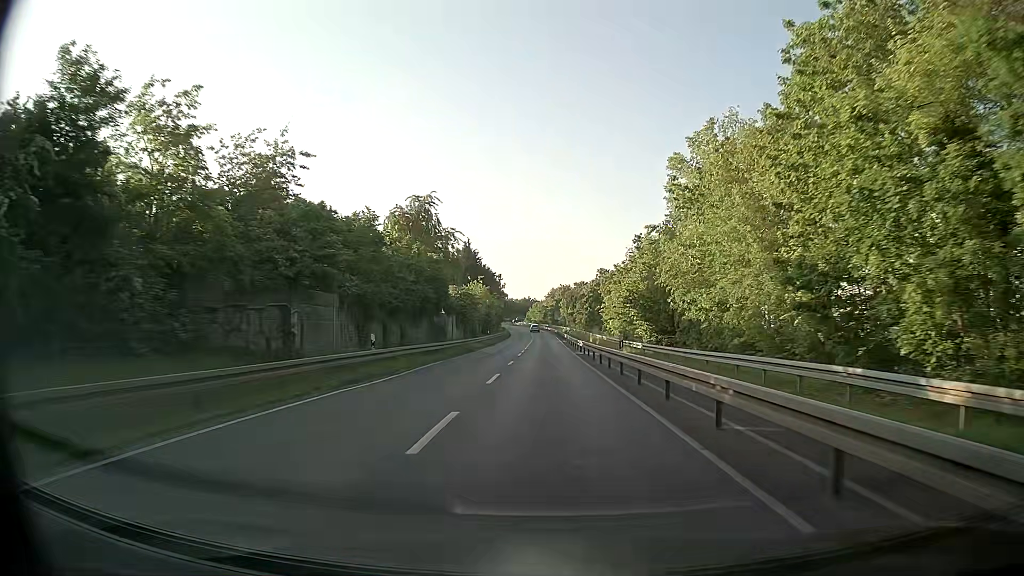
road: tertiary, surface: asphalt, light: Day
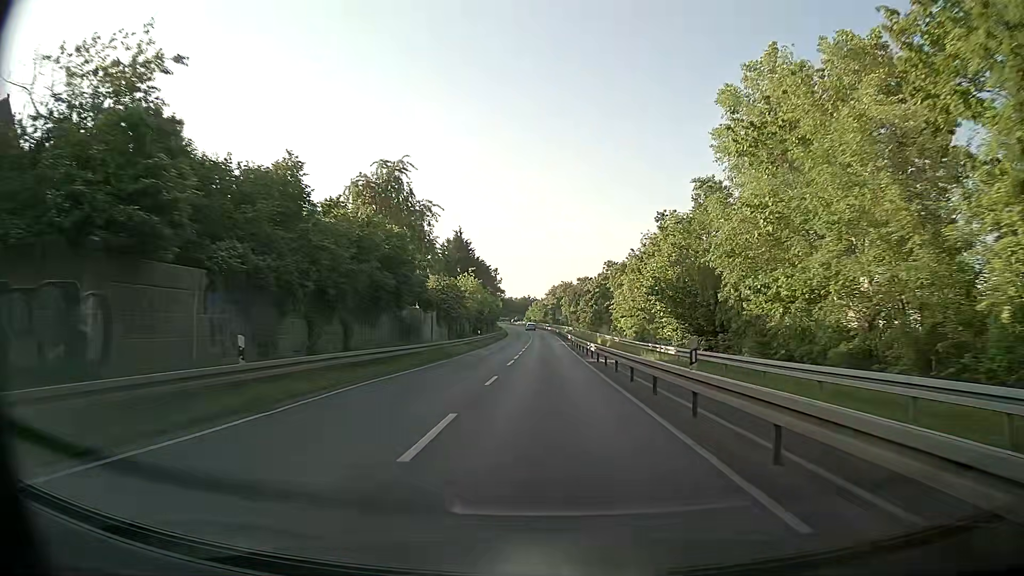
(+0.1, +10.5) m; +1°
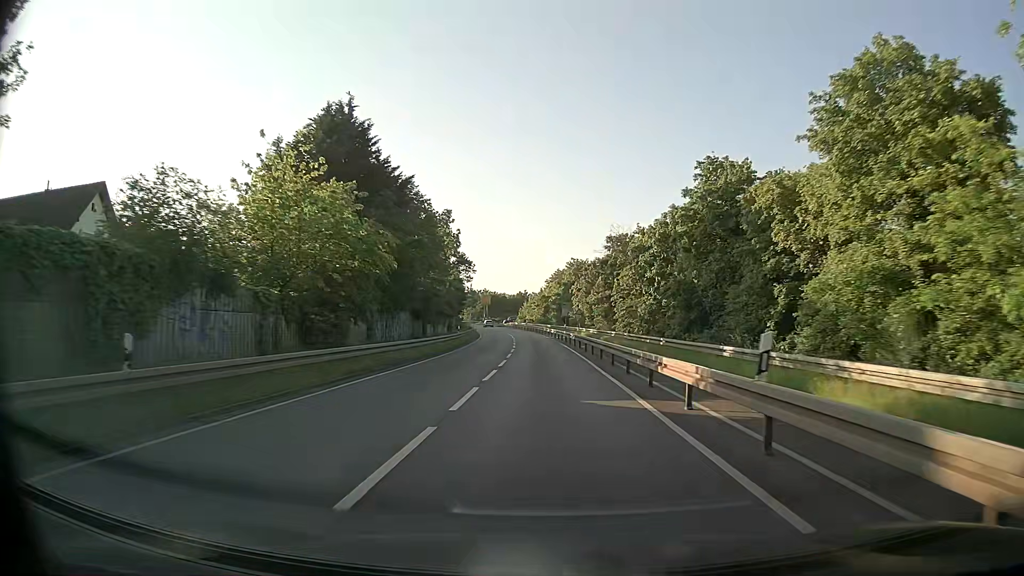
(-0.5, +52.1) m; -1°
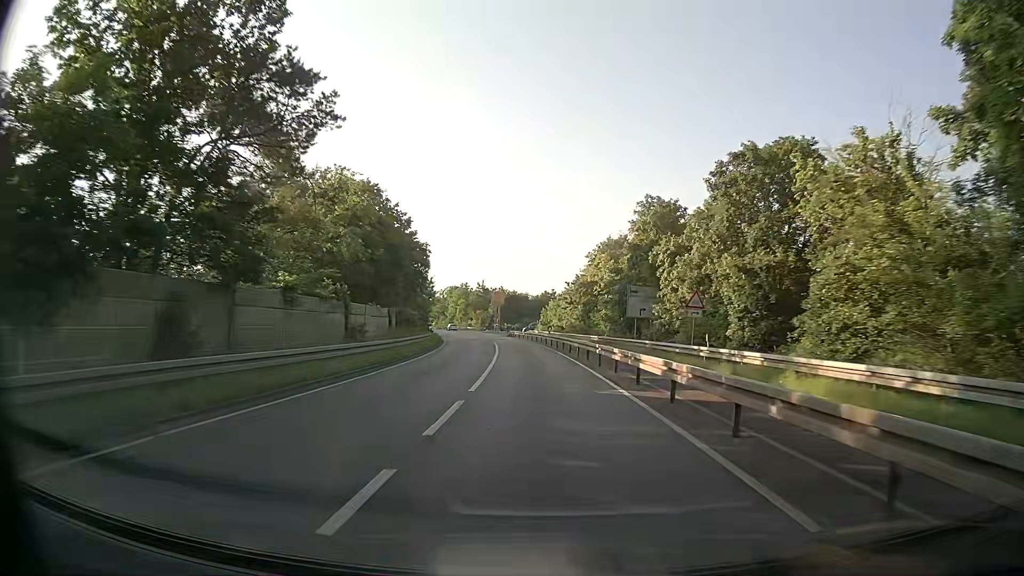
(-0.7, +50.8) m; -3°
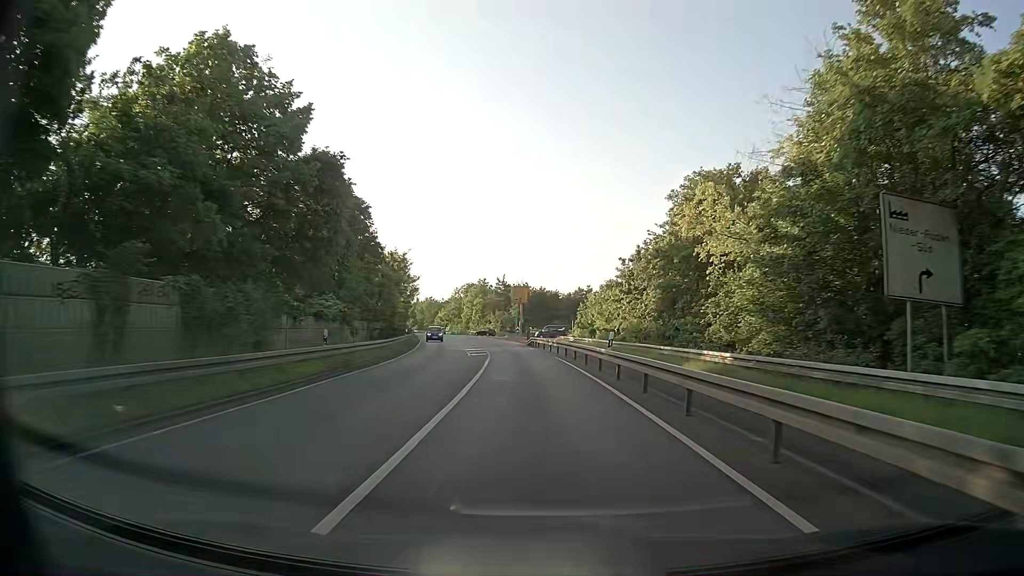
(-0.5, +29.6) m; -2°
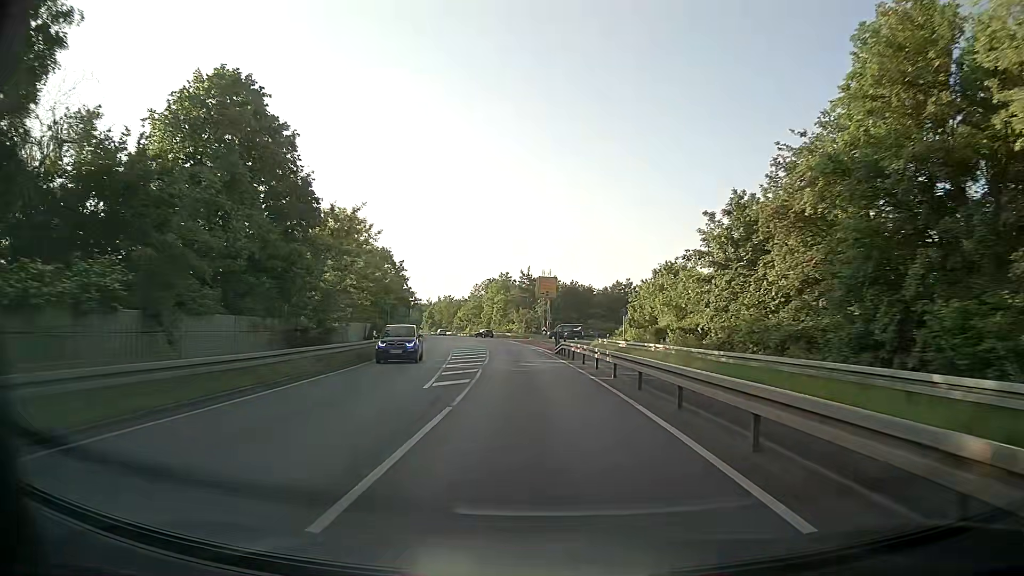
(-0.3, +19.4) m; -2°
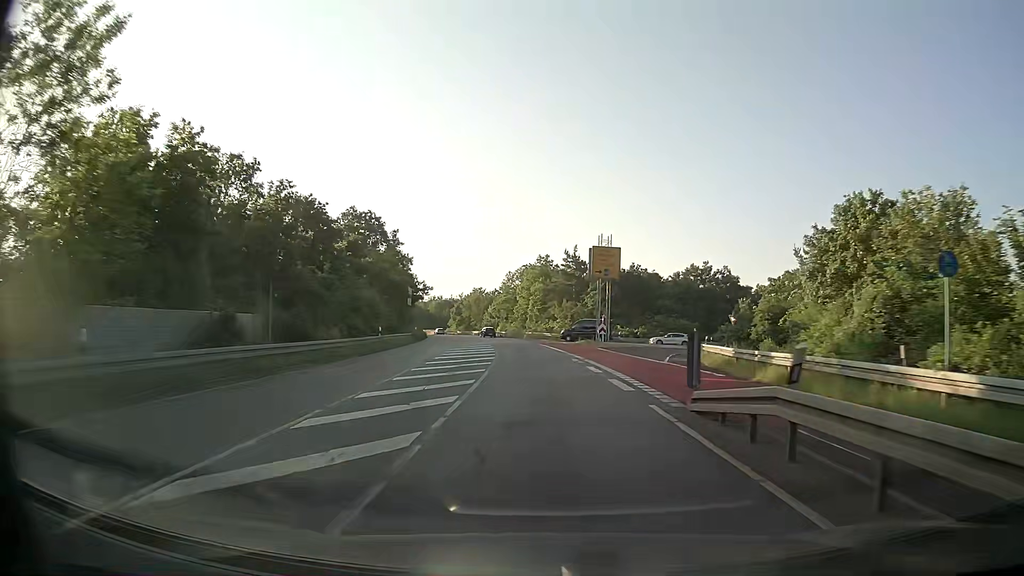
(-1.2, +28.6) m; -3°
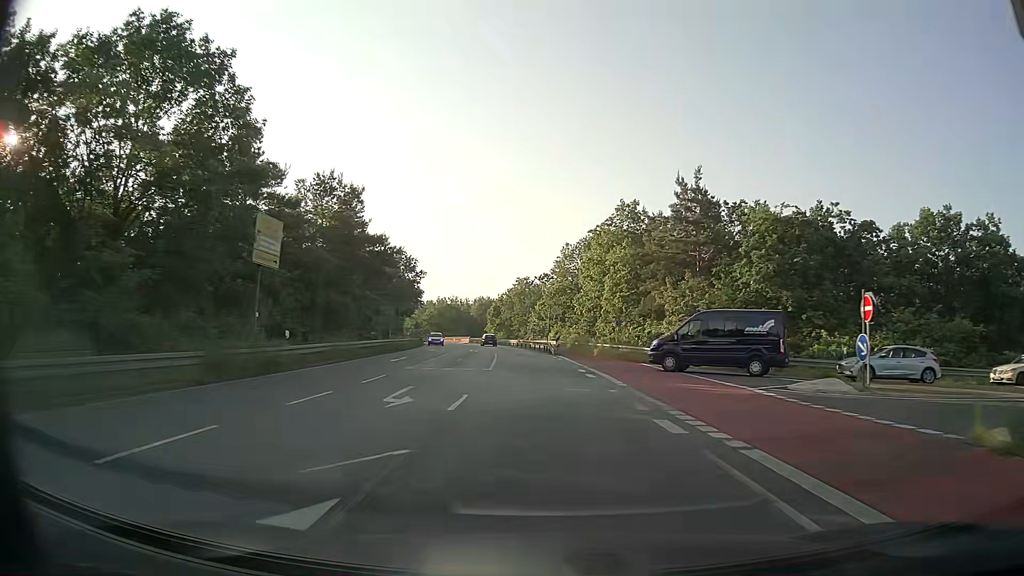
(-2.5, +47.0) m; -6°
